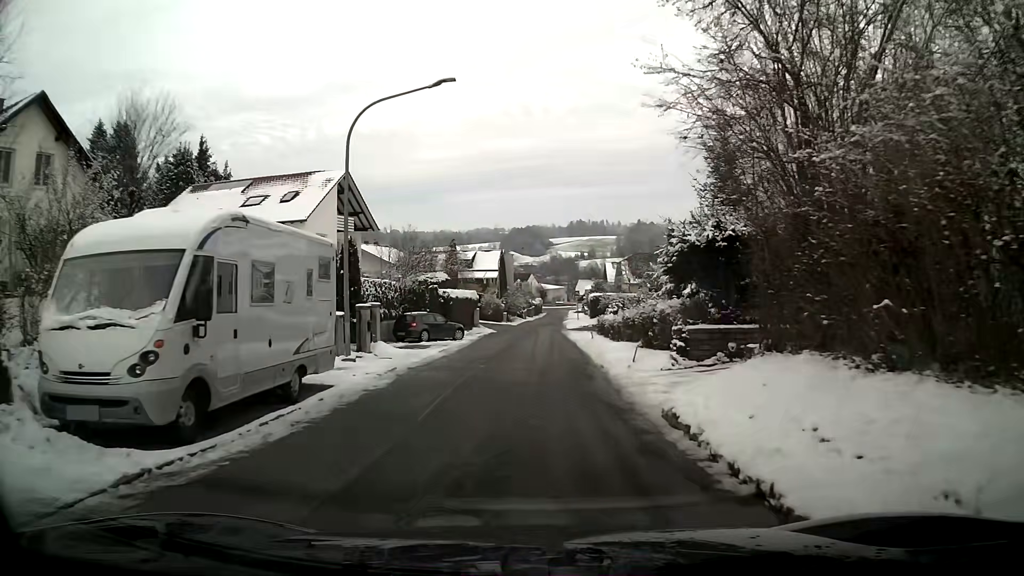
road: residential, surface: asphalt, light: Day
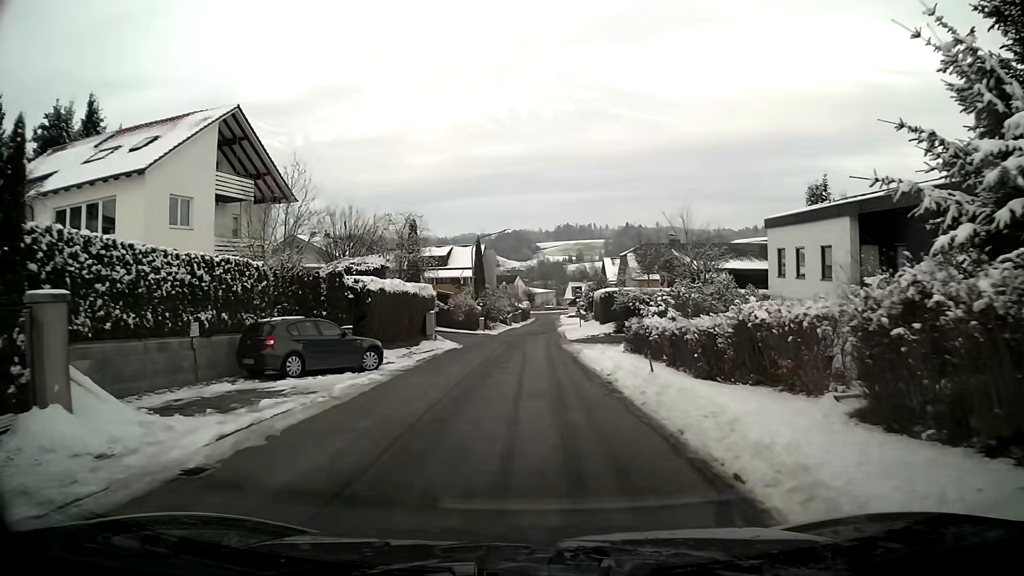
(+0.2, +17.0) m; +2°
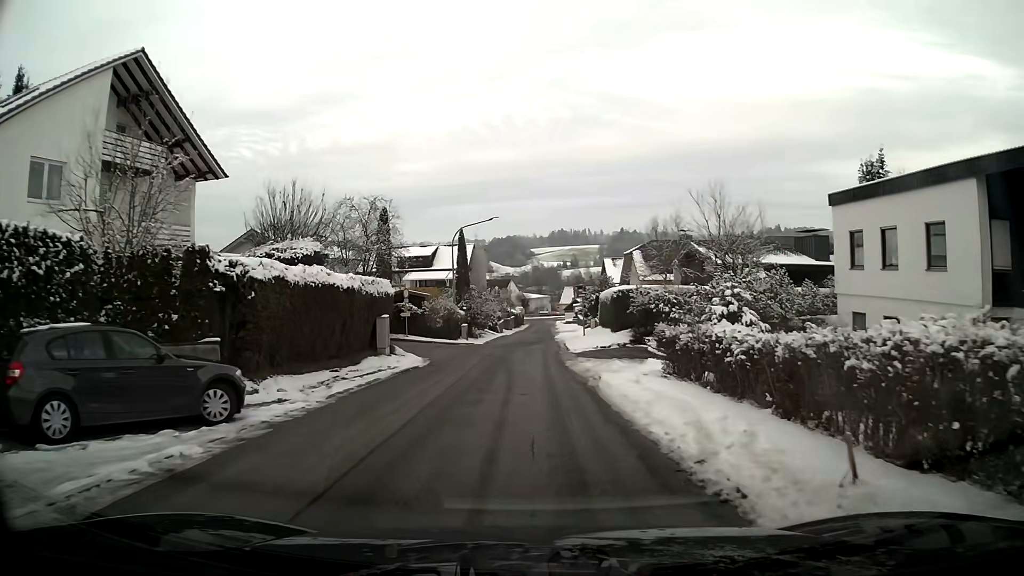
(0.0, +8.6) m; 0°
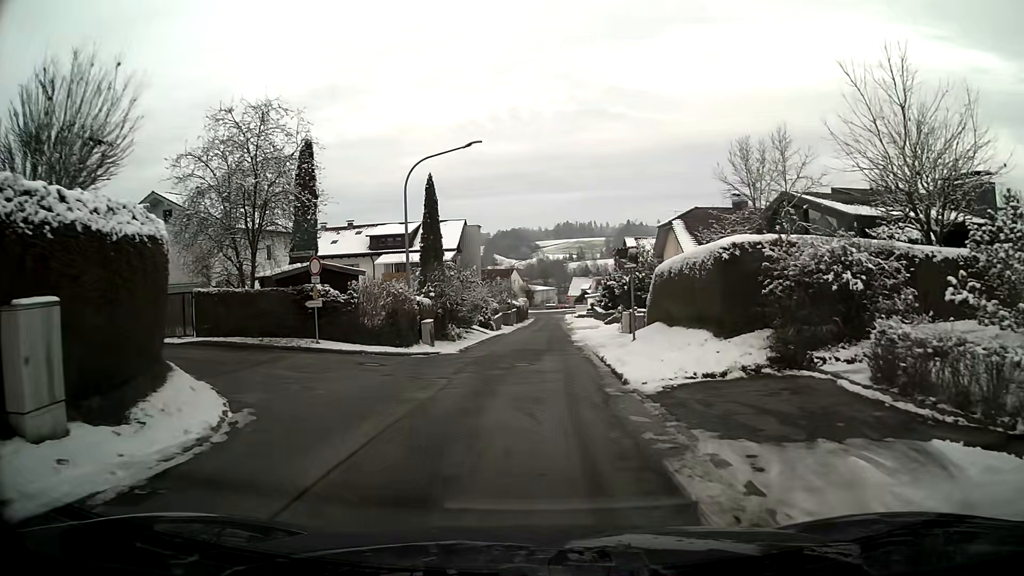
(-0.1, +16.9) m; 0°
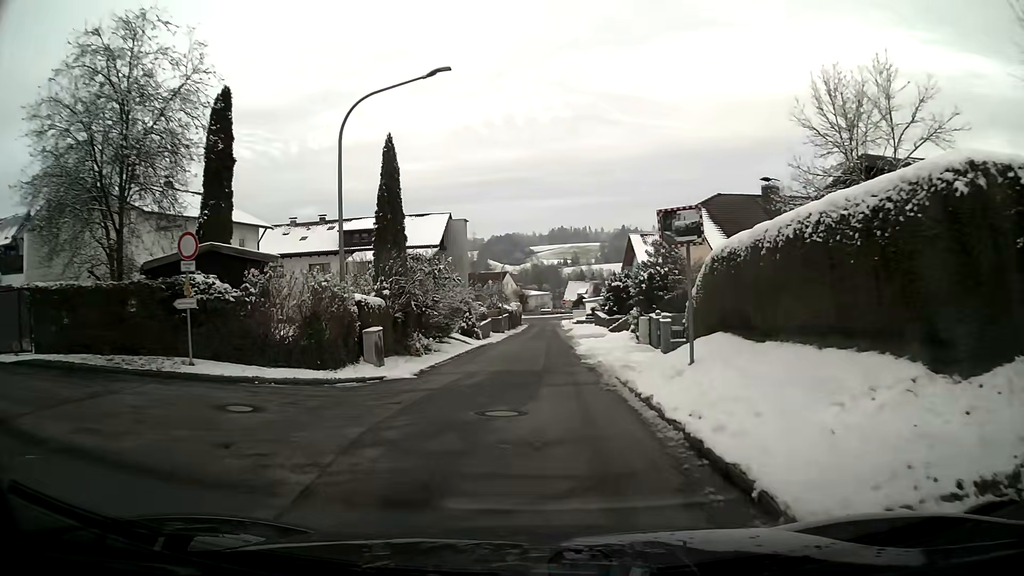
(0.0, +8.2) m; +1°
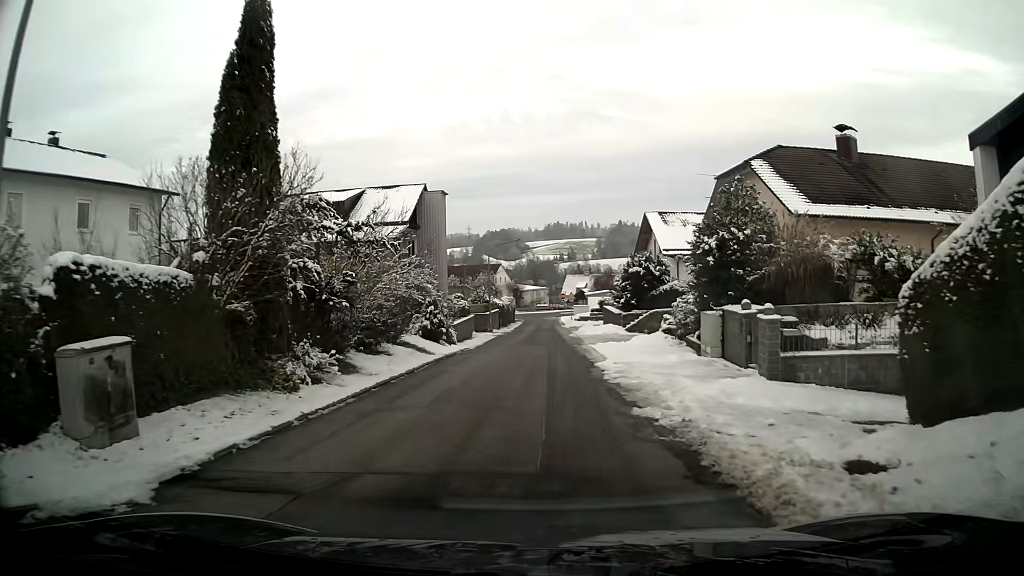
(0.0, +12.3) m; 0°
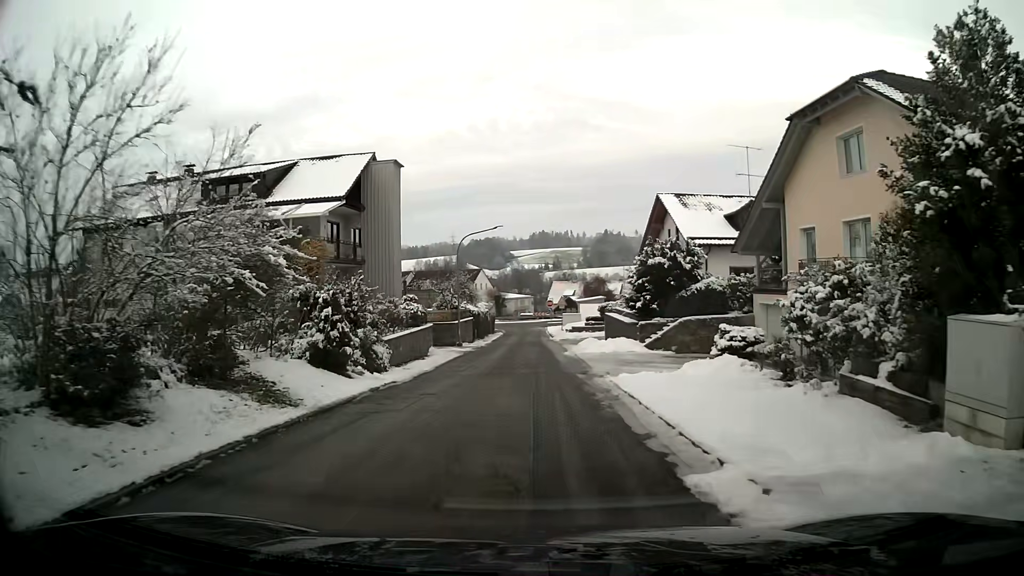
(+0.2, +12.4) m; +1°
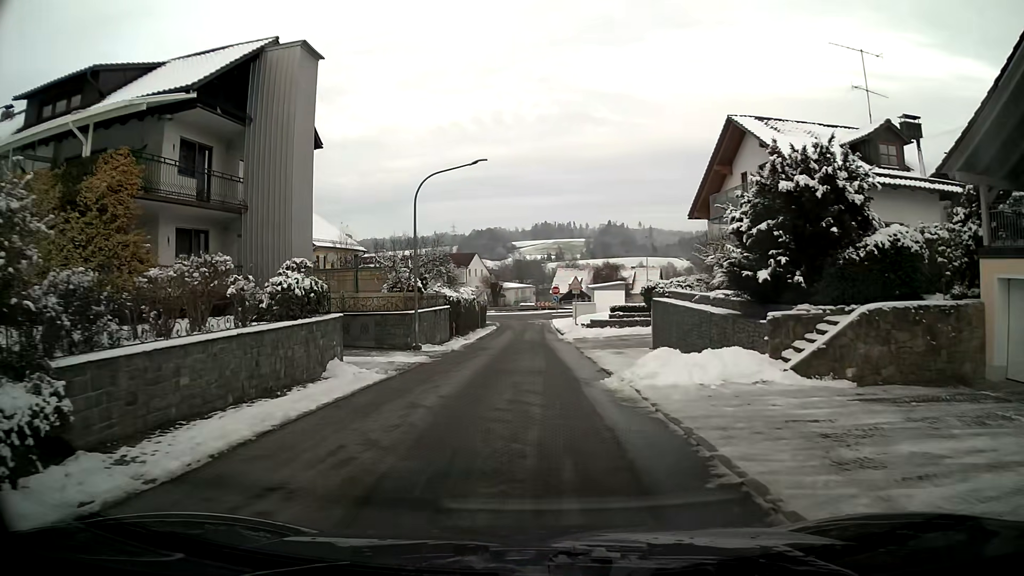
(0.0, +16.3) m; 0°
